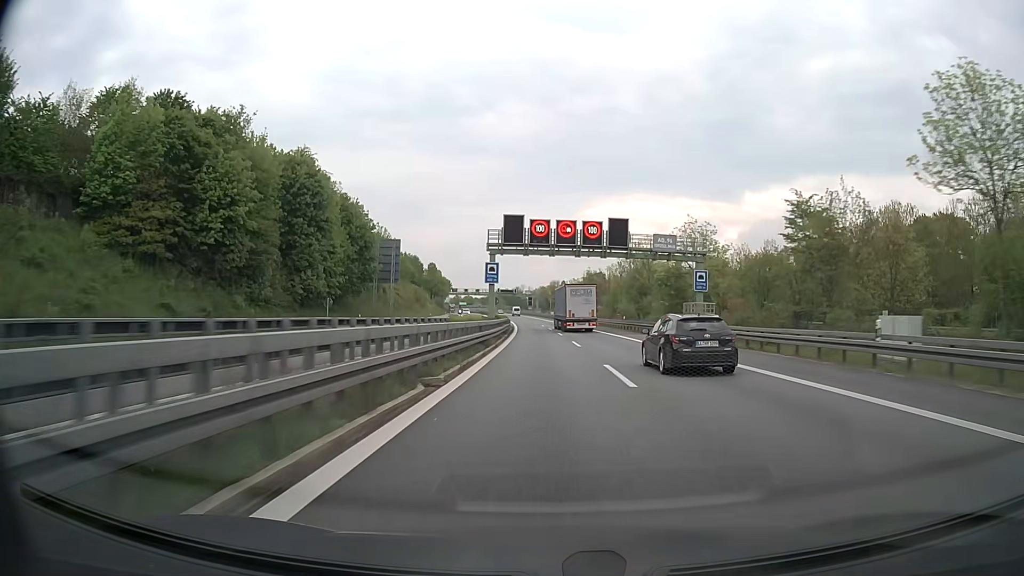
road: motorway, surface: asphalt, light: Day
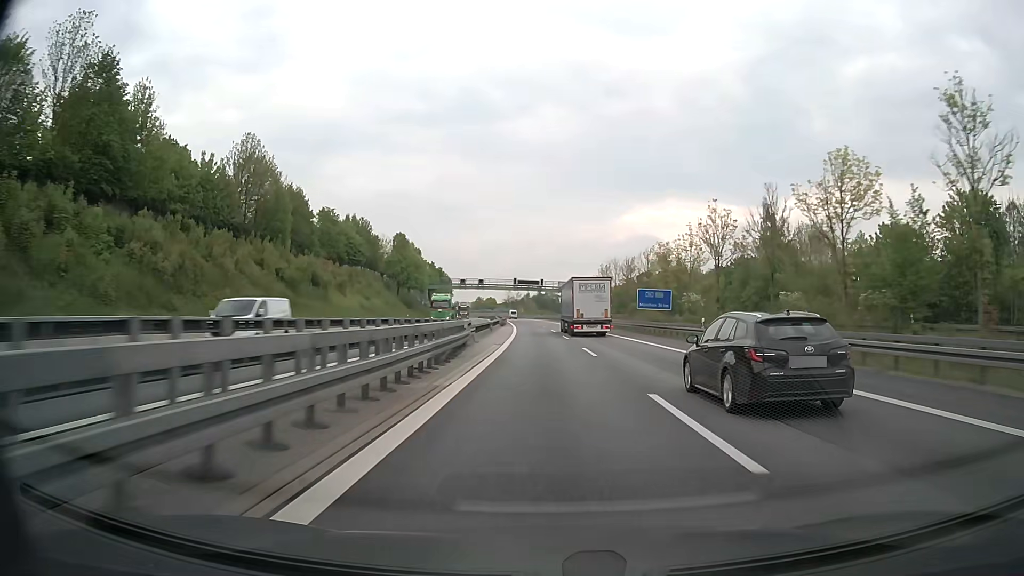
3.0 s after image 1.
(-1.8, +78.8) m; -3°
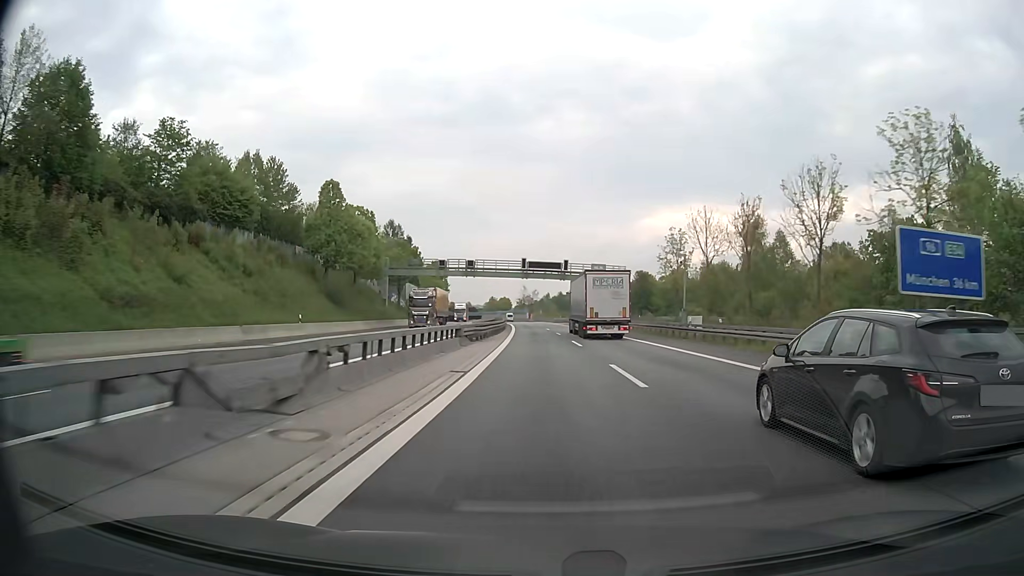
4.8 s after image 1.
(-0.8, +46.7) m; -2°
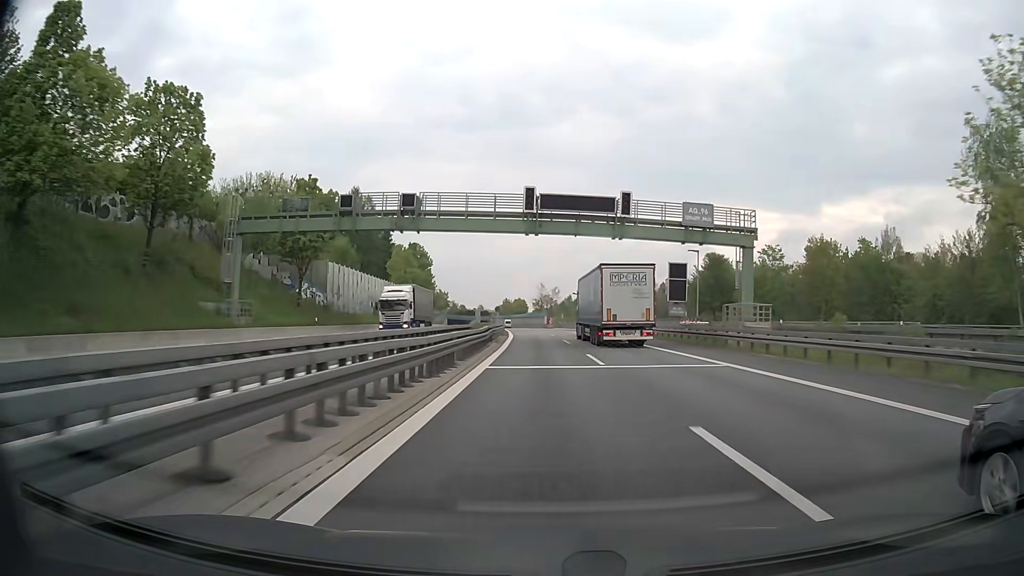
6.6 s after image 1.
(-0.8, +46.7) m; -2°
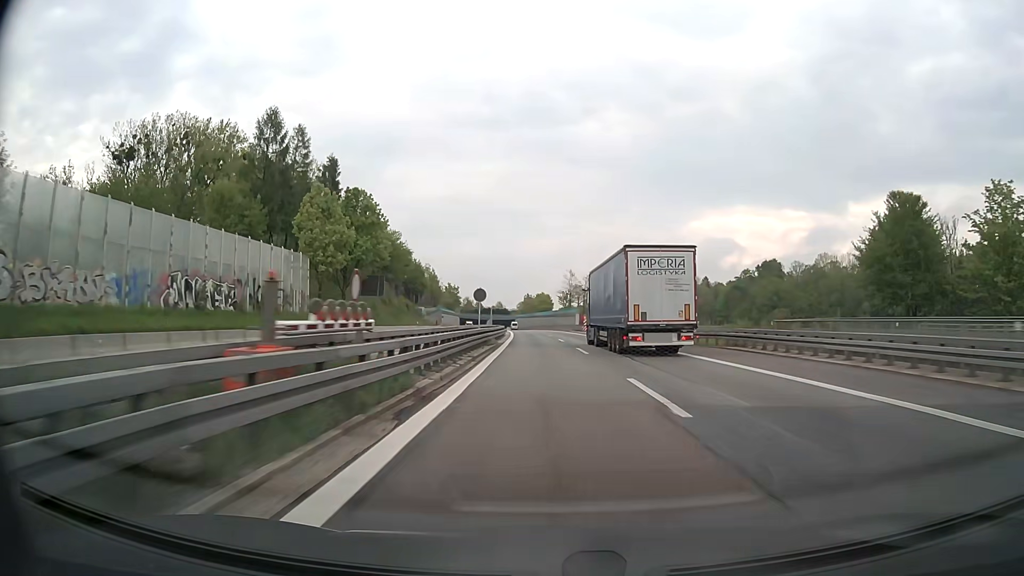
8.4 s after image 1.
(-0.9, +47.3) m; -2°
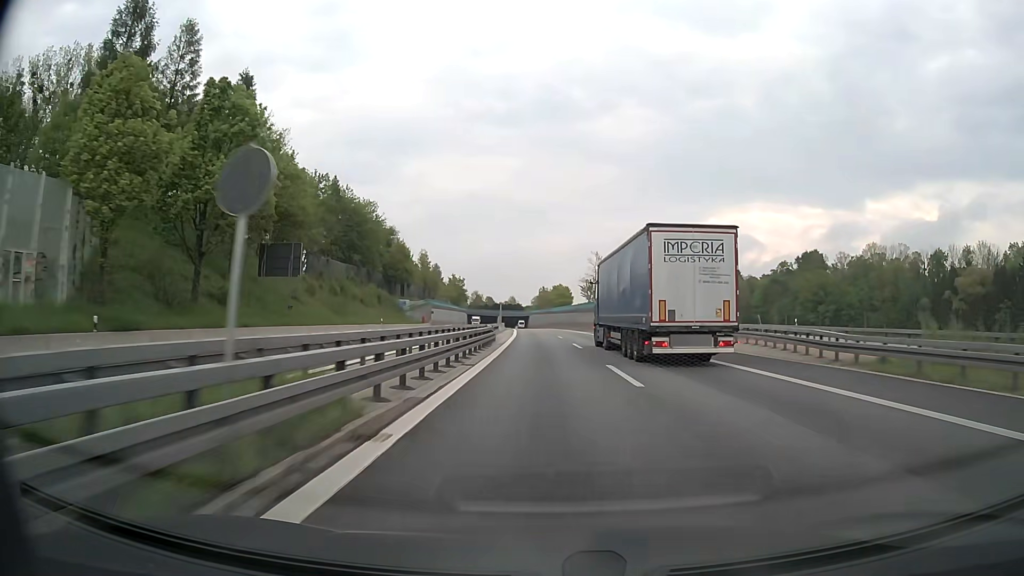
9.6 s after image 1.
(-0.4, +31.6) m; -2°
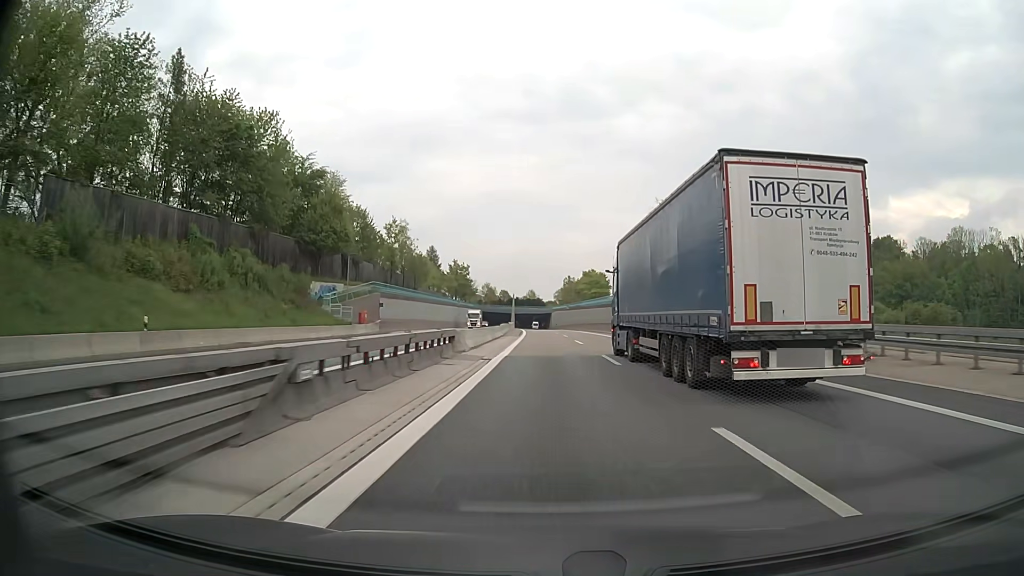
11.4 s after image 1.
(-0.8, +47.5) m; -2°
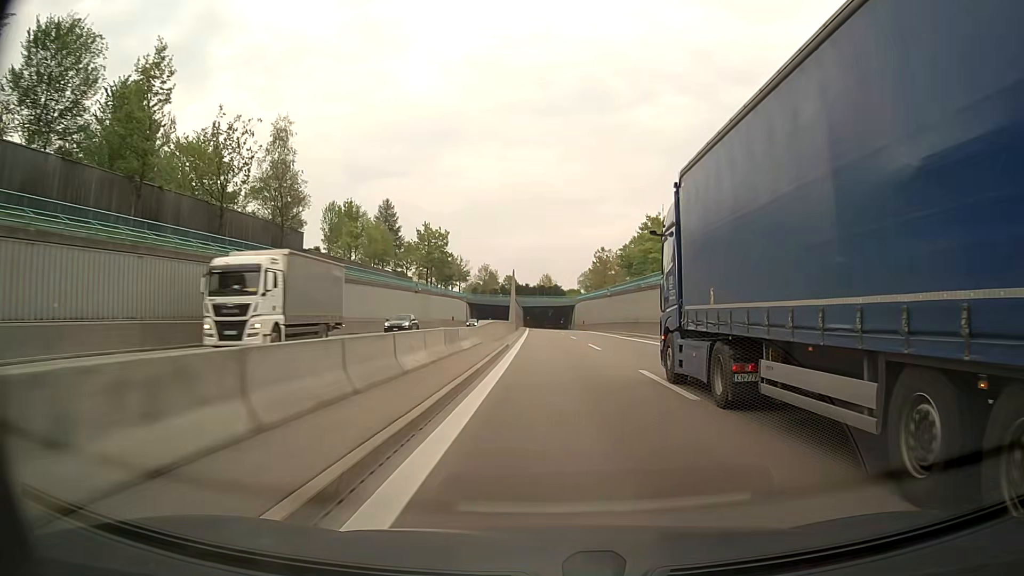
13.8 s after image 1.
(-0.9, +63.4) m; -1°
(0, +10) (0, +20) (0, +30) (0, +40) (0, +50) (-1, +60) (-1, +70) (-1, +80) (-1, +90) (-1, +100) m
